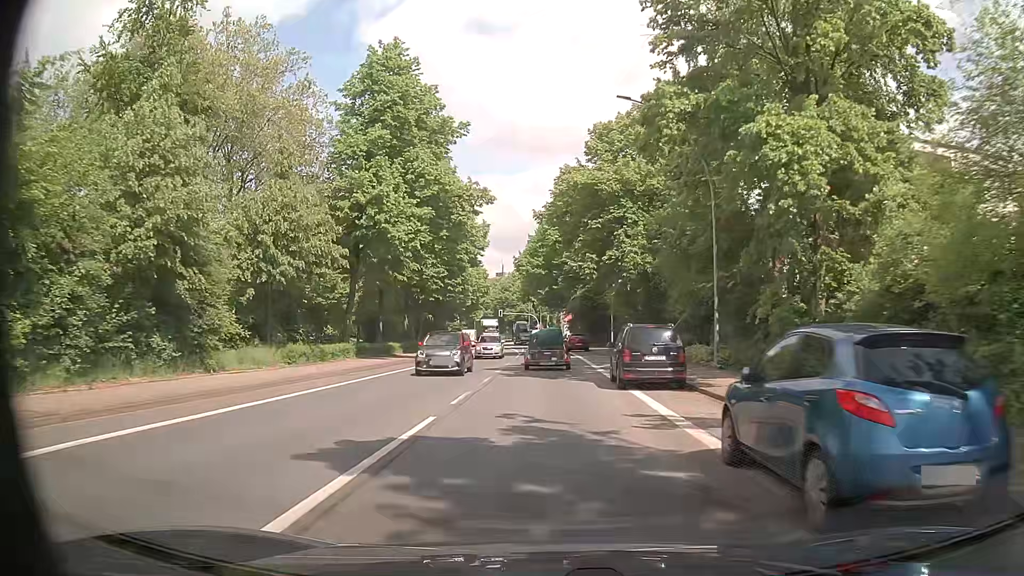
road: primary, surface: asphalt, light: Day
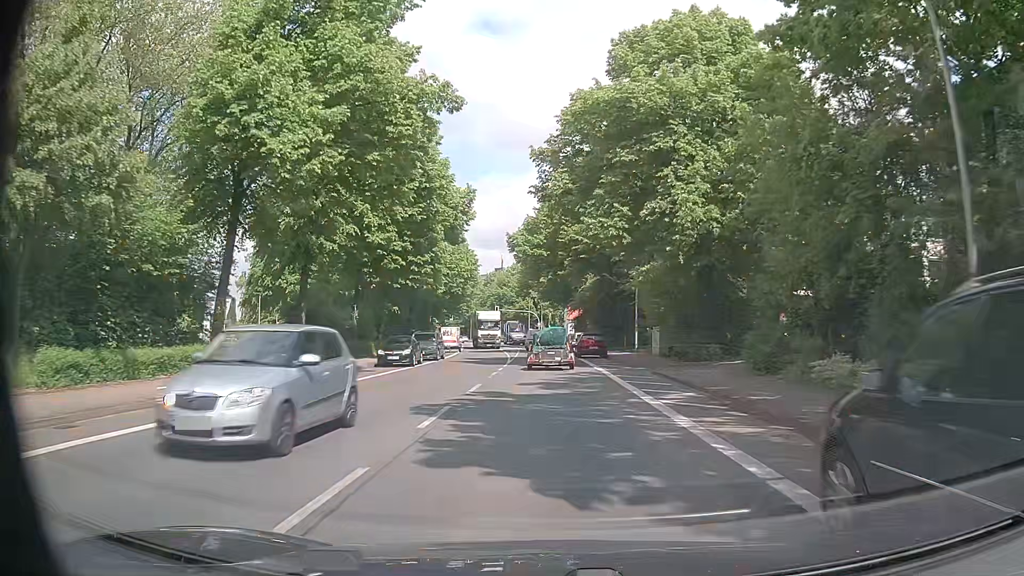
(0.0, +15.7) m; -1°
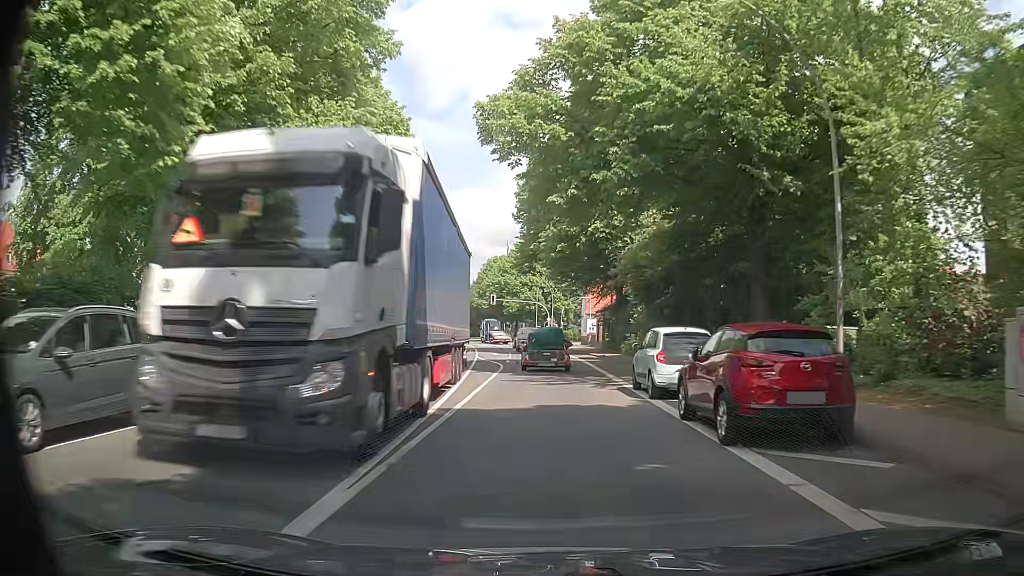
(+0.3, +31.6) m; 0°
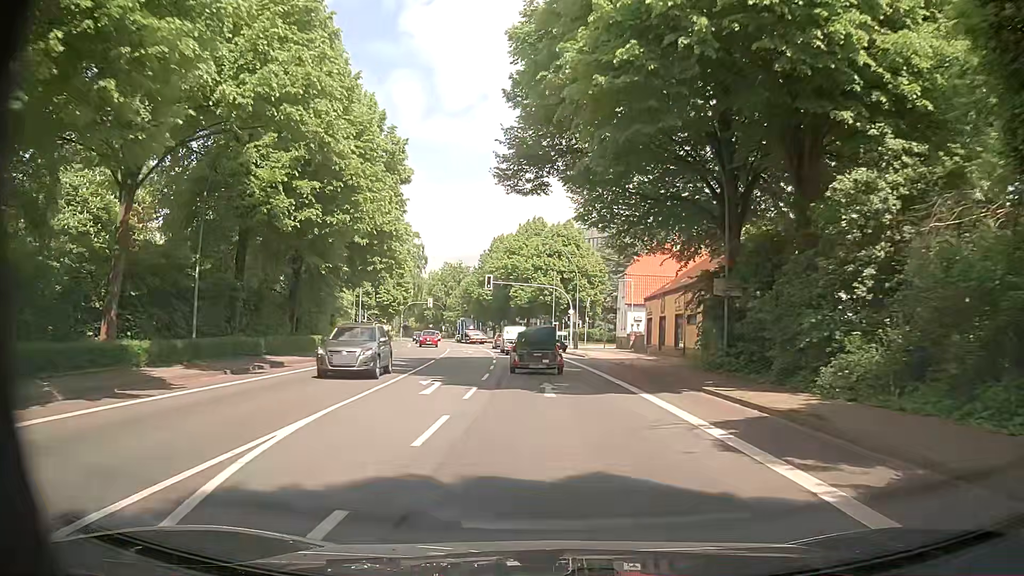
(-0.2, +31.1) m; -1°
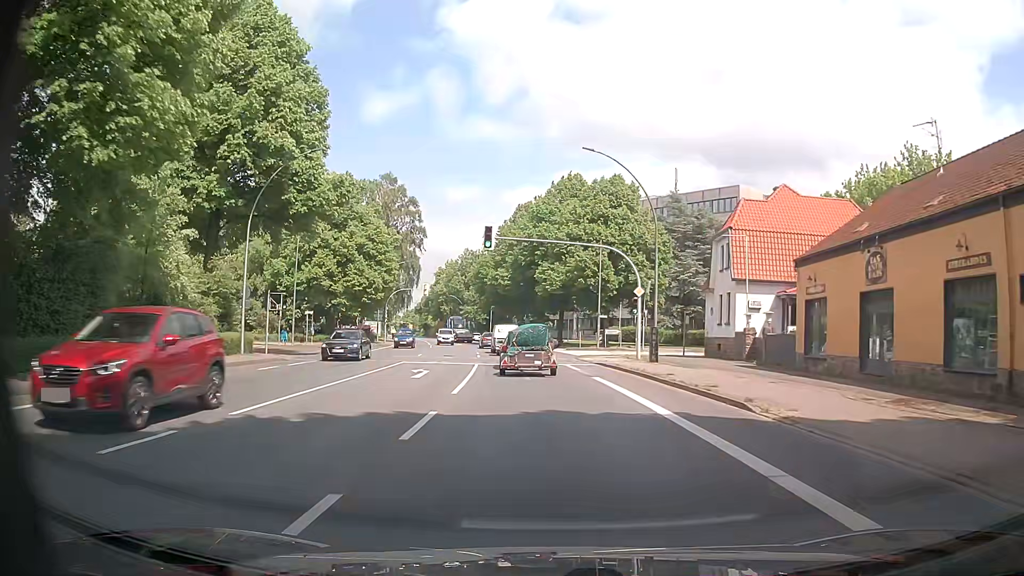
(-0.7, +29.6) m; -3°
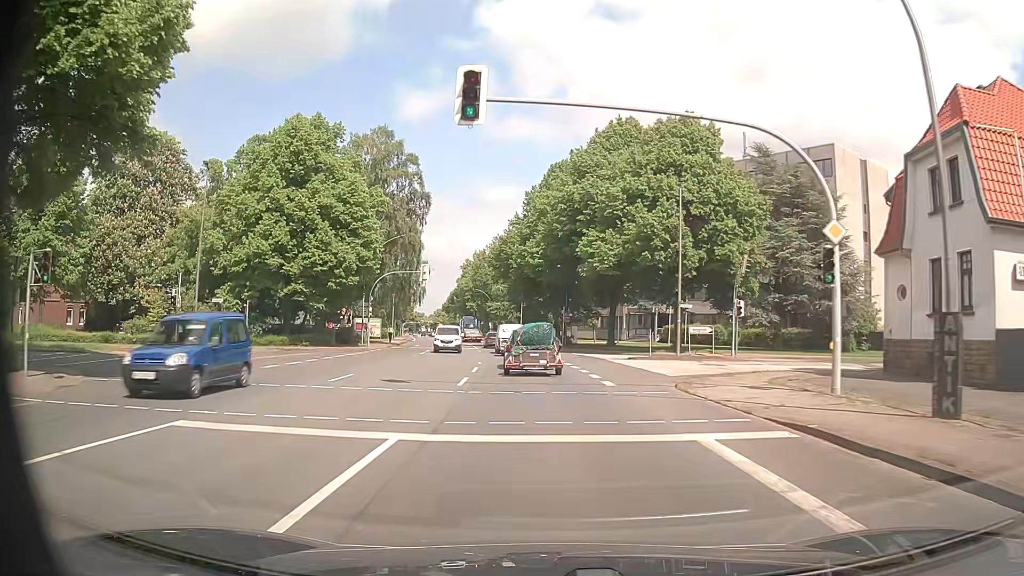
(-0.6, +21.4) m; -3°
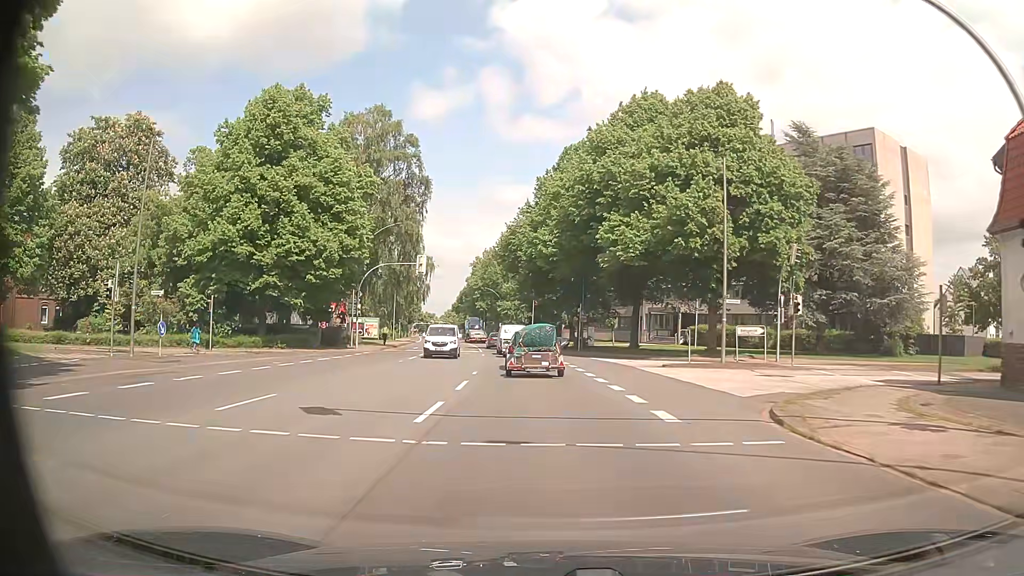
(-0.1, +7.1) m; -1°
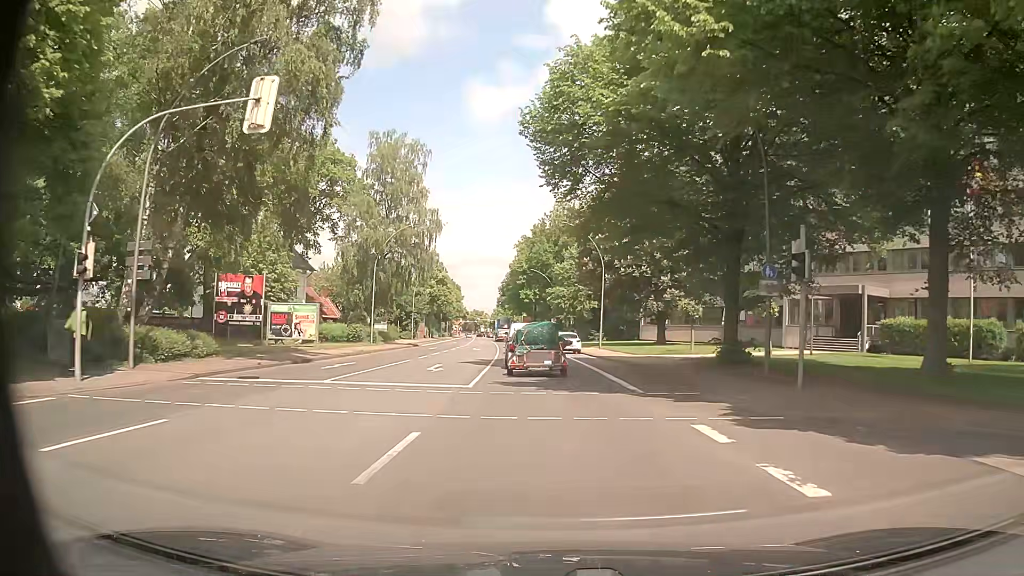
(-1.3, +35.0) m; -5°
(0, +10) (0, +20) (-1, +30) (-1, +40) (-2, +50) (-2, +60) (-3, +70) (-4, +80) (-4, +90) (-5, +100) m
